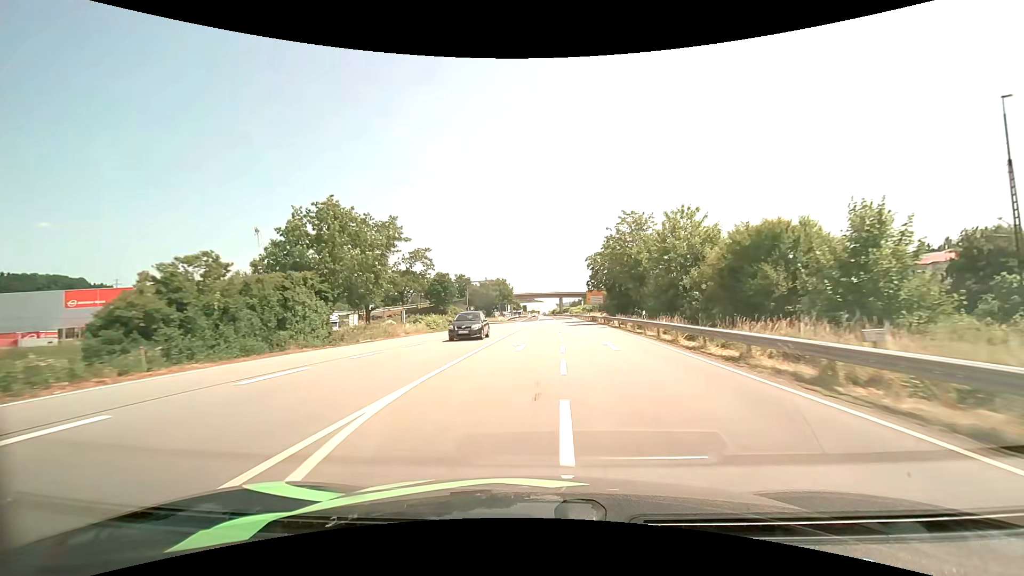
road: primary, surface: asphalt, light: Day
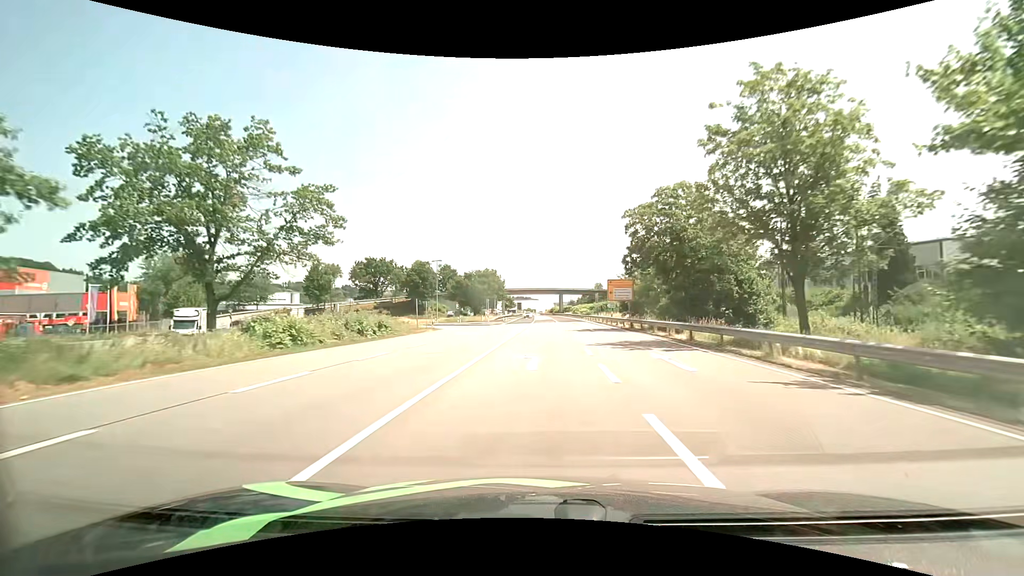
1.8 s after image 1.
(0.0, +30.8) m; 0°
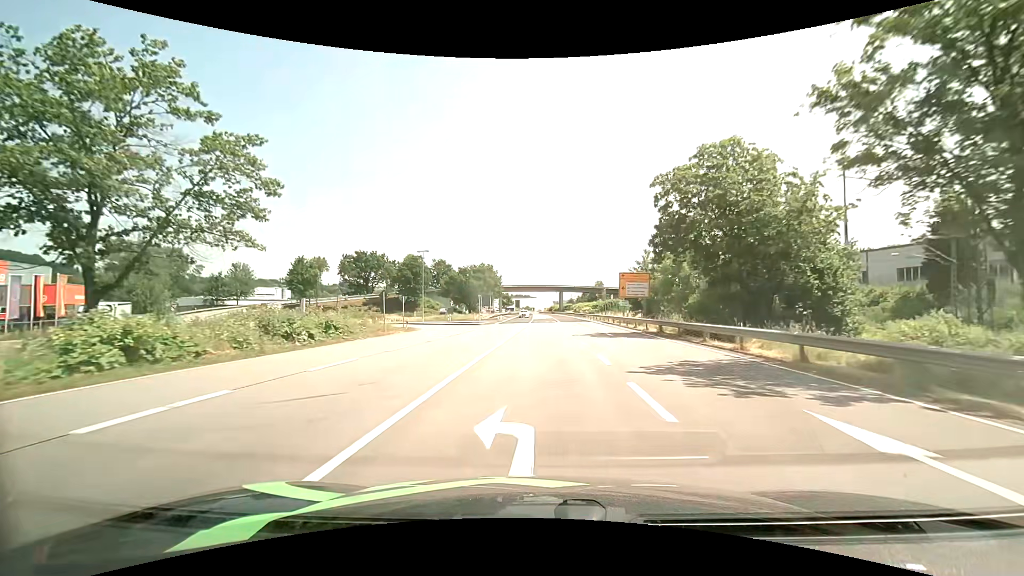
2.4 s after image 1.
(0.0, +9.3) m; 0°
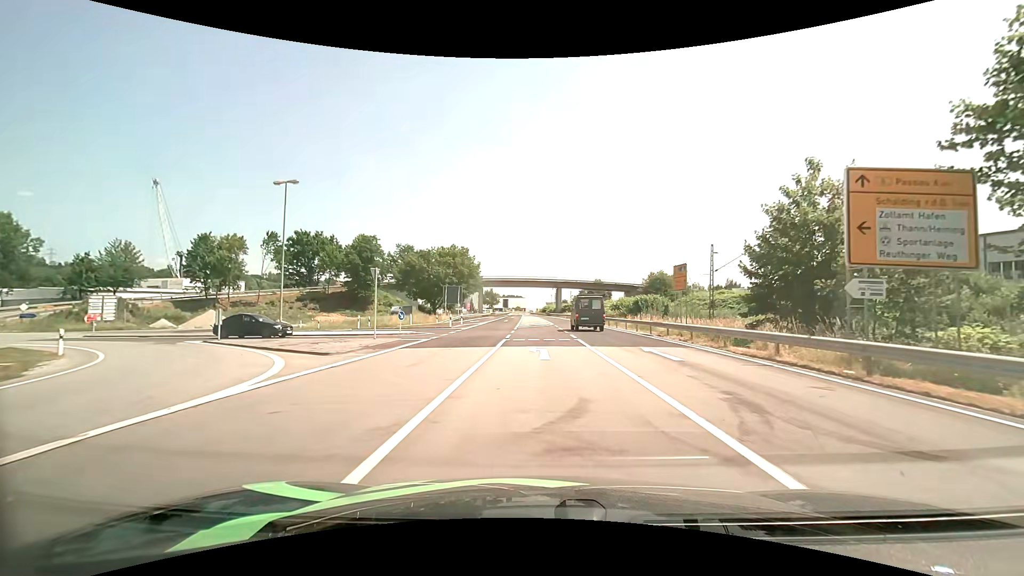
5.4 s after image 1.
(+0.2, +37.8) m; +1°
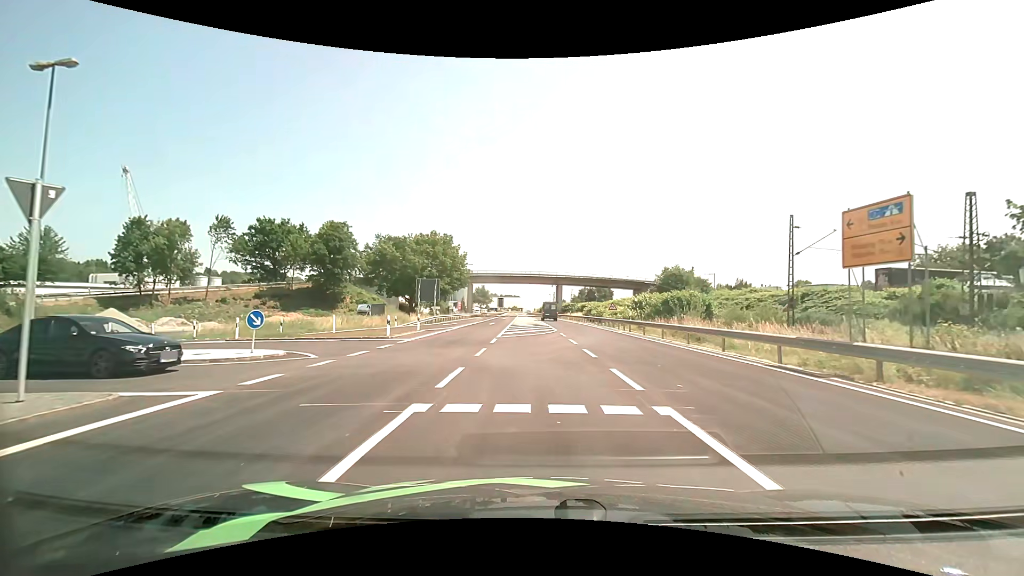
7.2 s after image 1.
(+0.1, +16.4) m; 0°
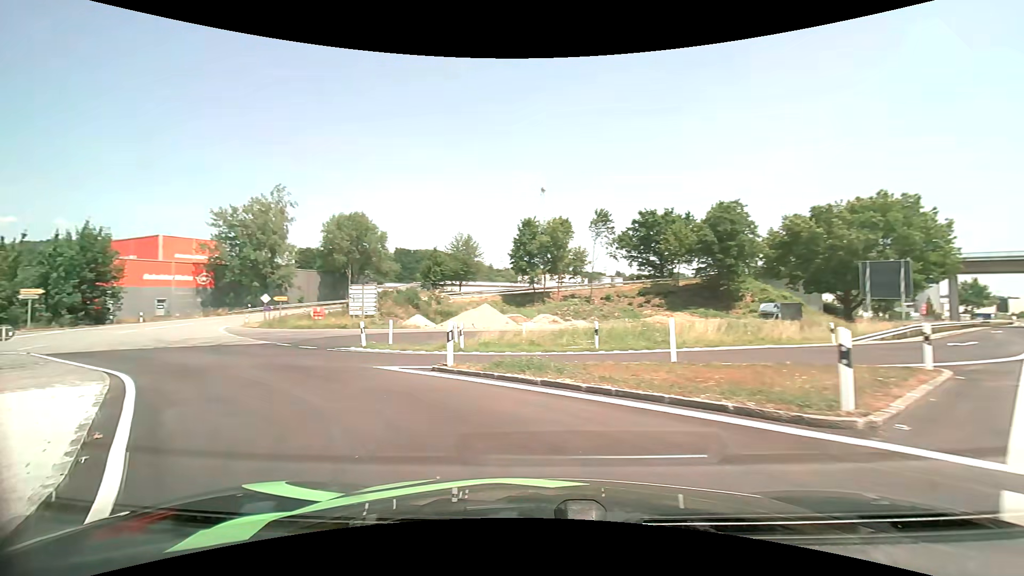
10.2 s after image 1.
(-4.3, +18.0) m; -43°
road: unclassified
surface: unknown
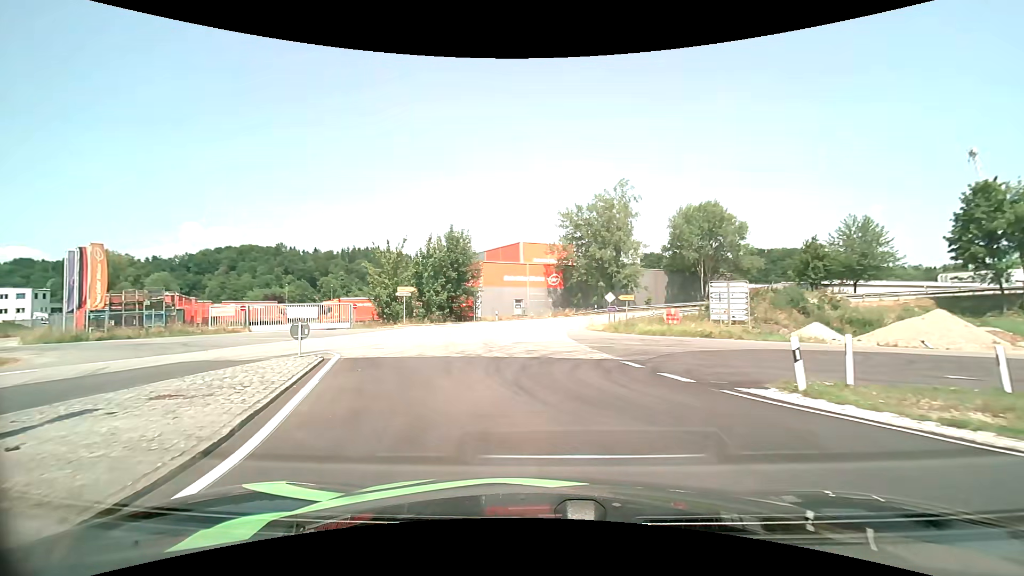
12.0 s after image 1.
(-4.1, +10.5) m; -38°
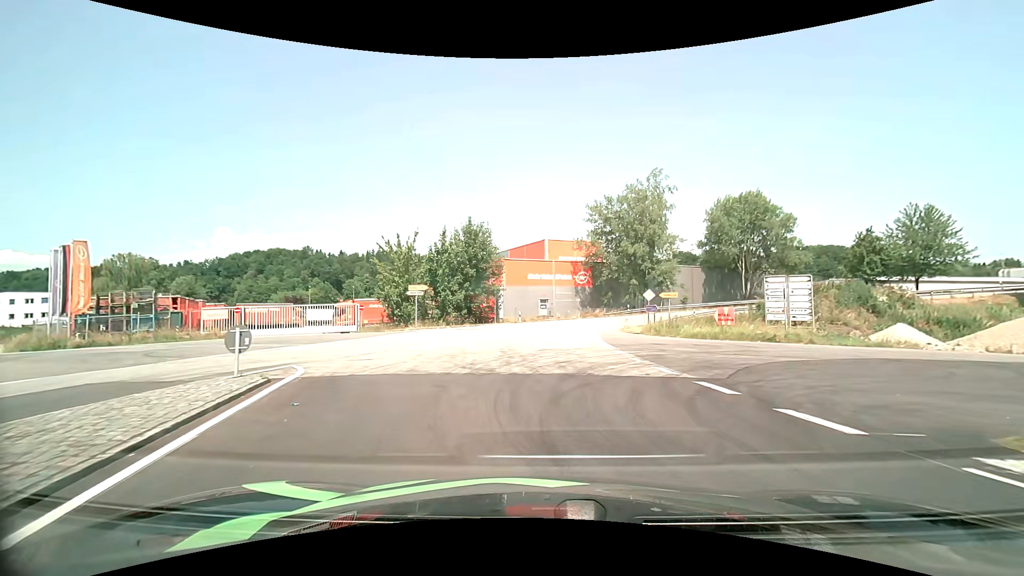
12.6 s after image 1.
(-0.2, +4.7) m; -3°
(0, +10) (0, +20) (+1, +30) (+4, +40) (+8, +49) (+15, +56) (+23, +61) (+32, +65) (+42, +66) (+52, +65) m
